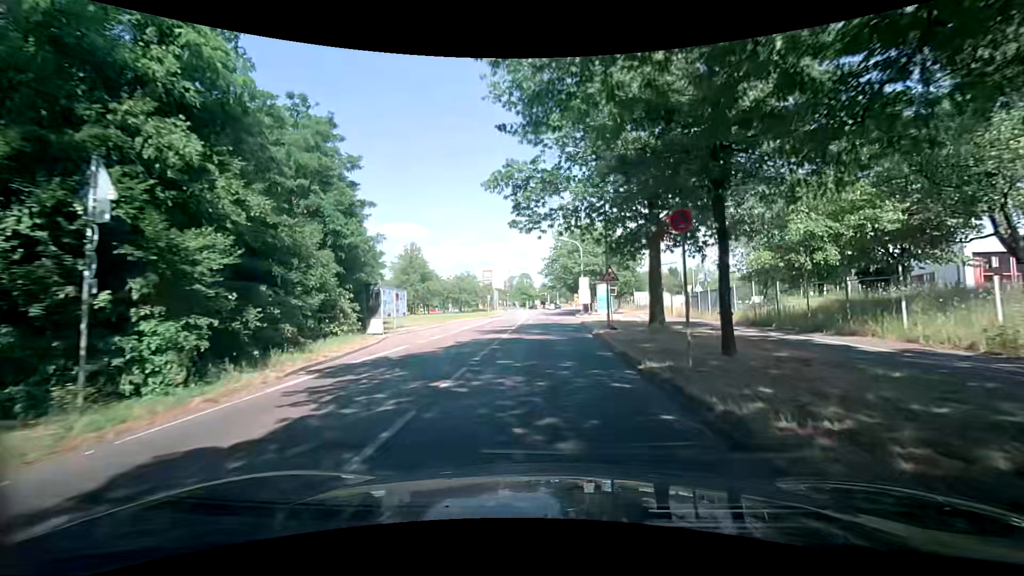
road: secondary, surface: asphalt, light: Day
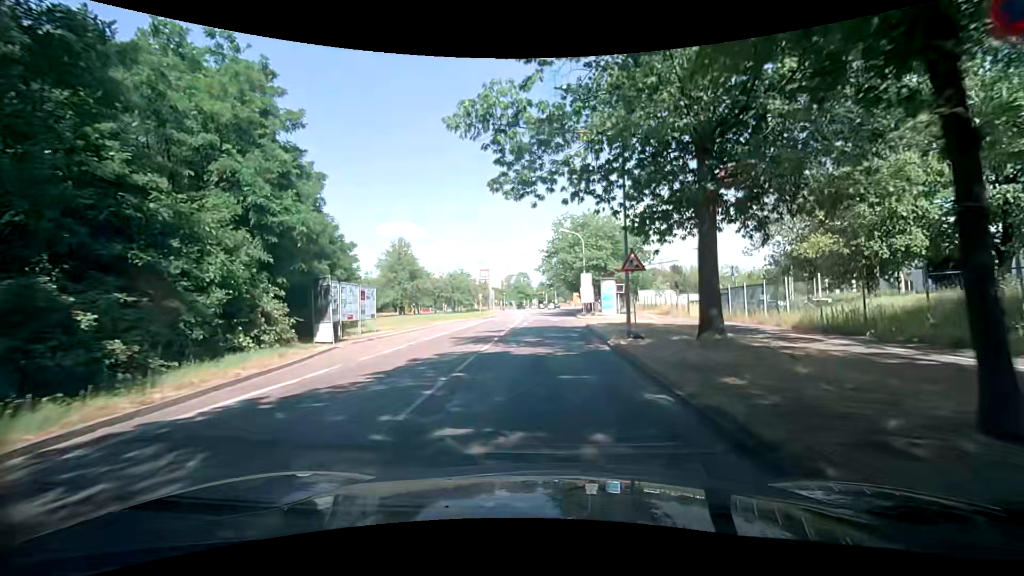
(0.0, +6.4) m; 0°
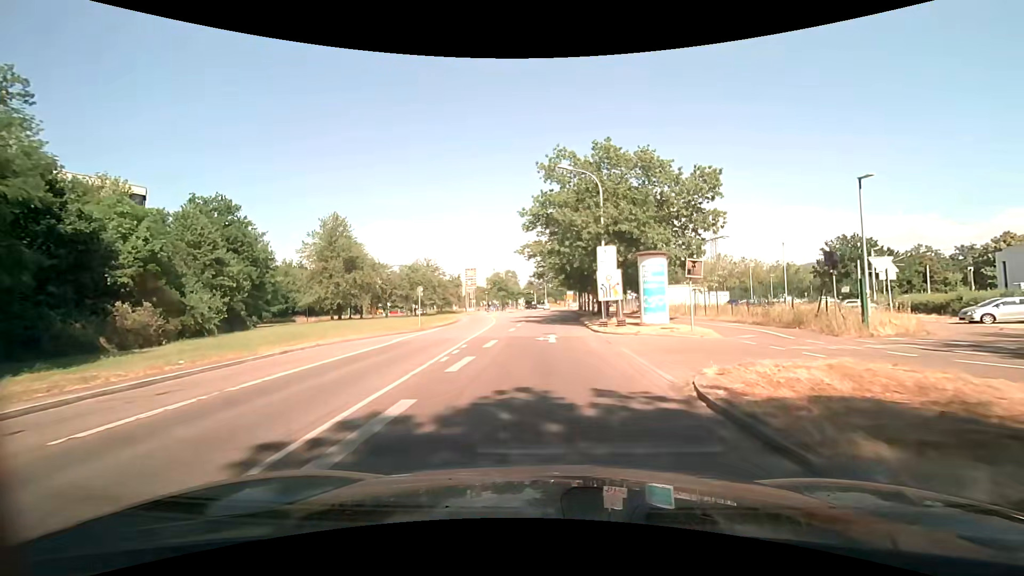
(+0.4, +24.7) m; +2°
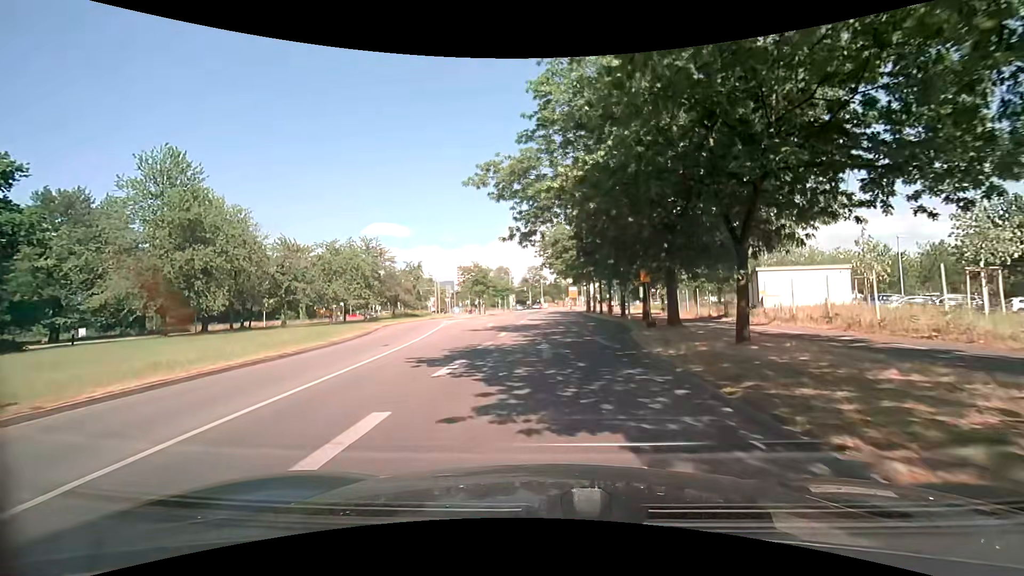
(0.0, +29.0) m; 0°
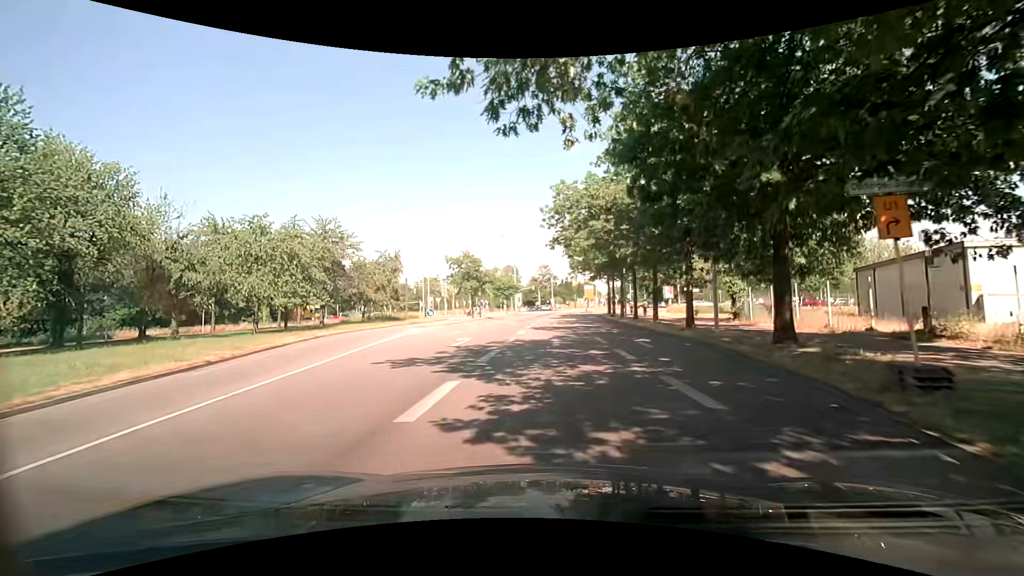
(-0.2, +15.3) m; -2°
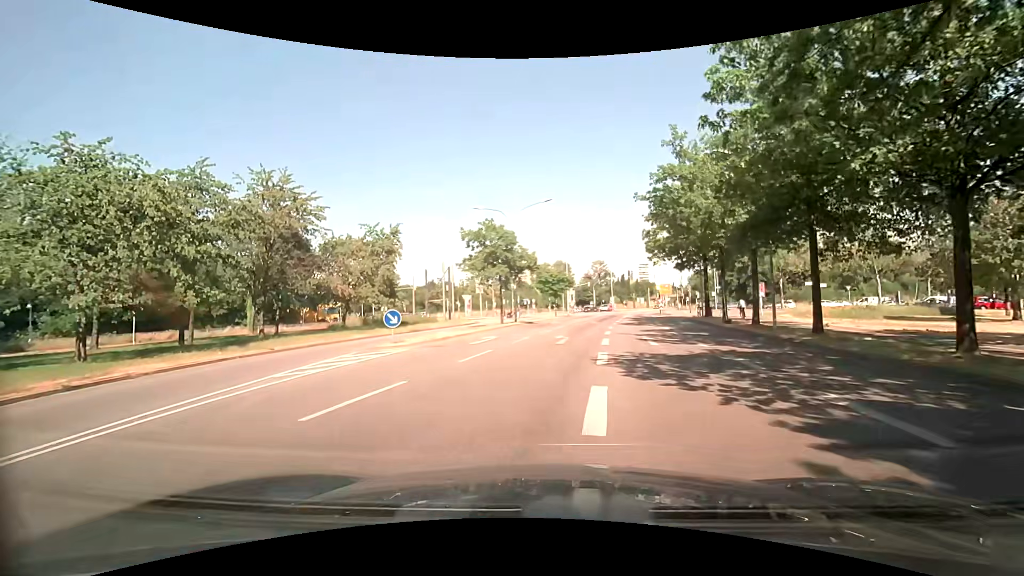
(-1.0, +19.0) m; -6°
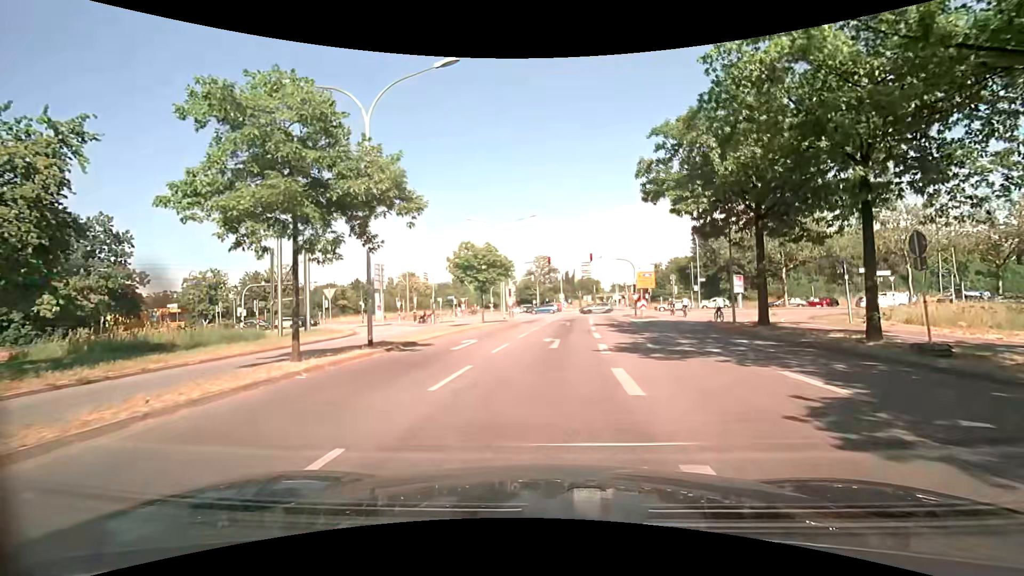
(+1.4, +22.4) m; +6°
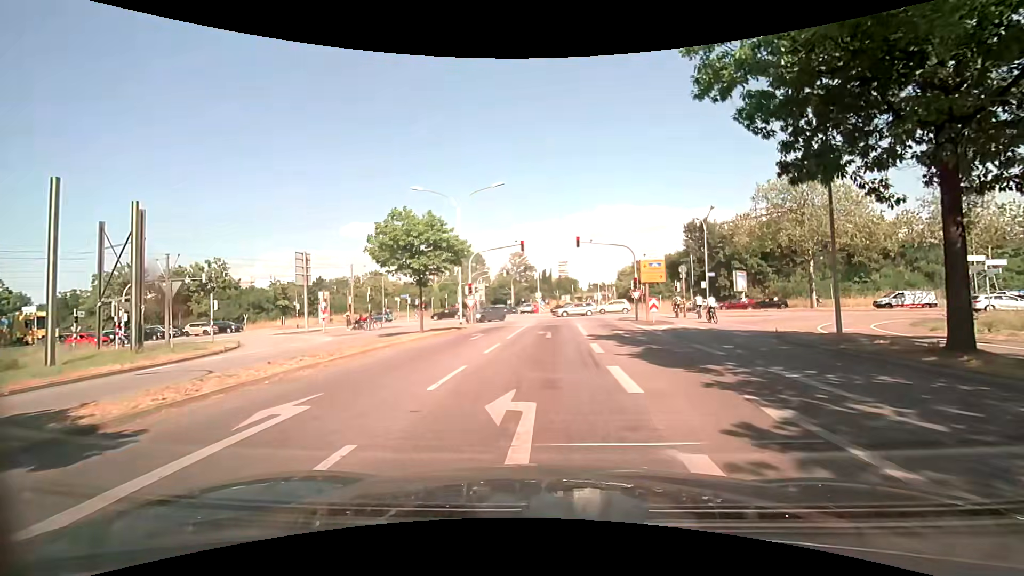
(+0.3, +12.1) m; +3°
